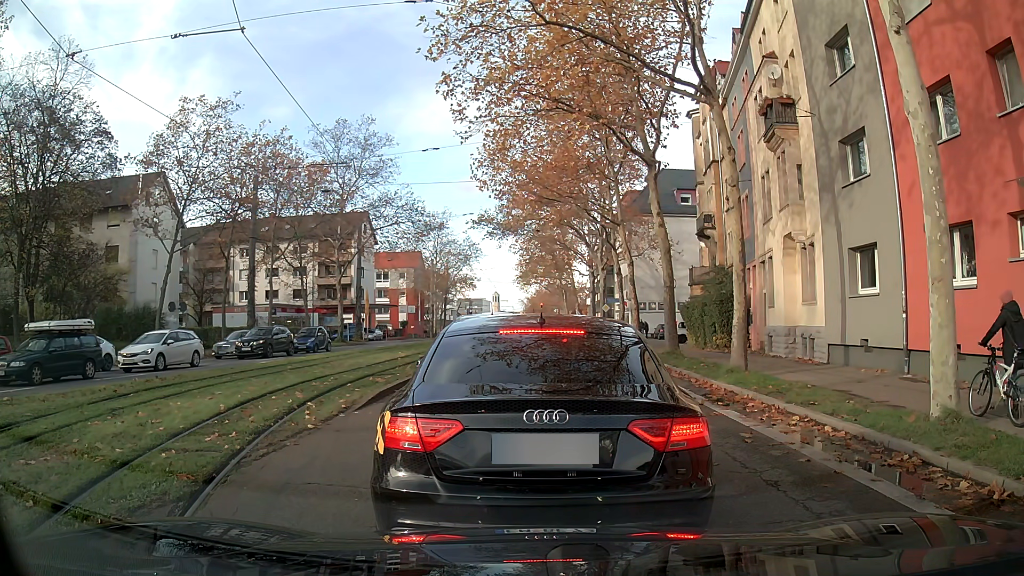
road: secondary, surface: asphalt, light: Day
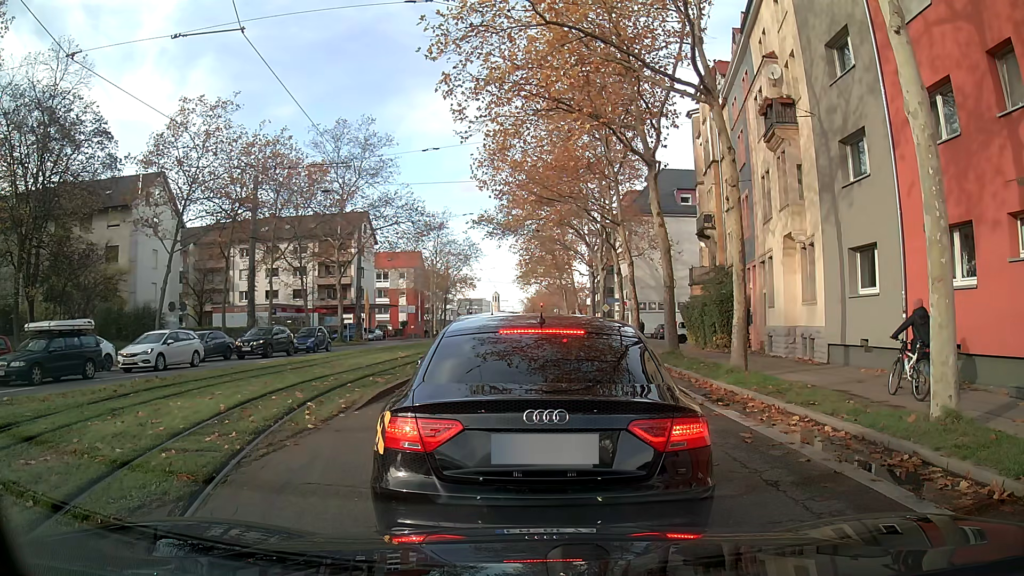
(0.0, 0.0) m; 0°
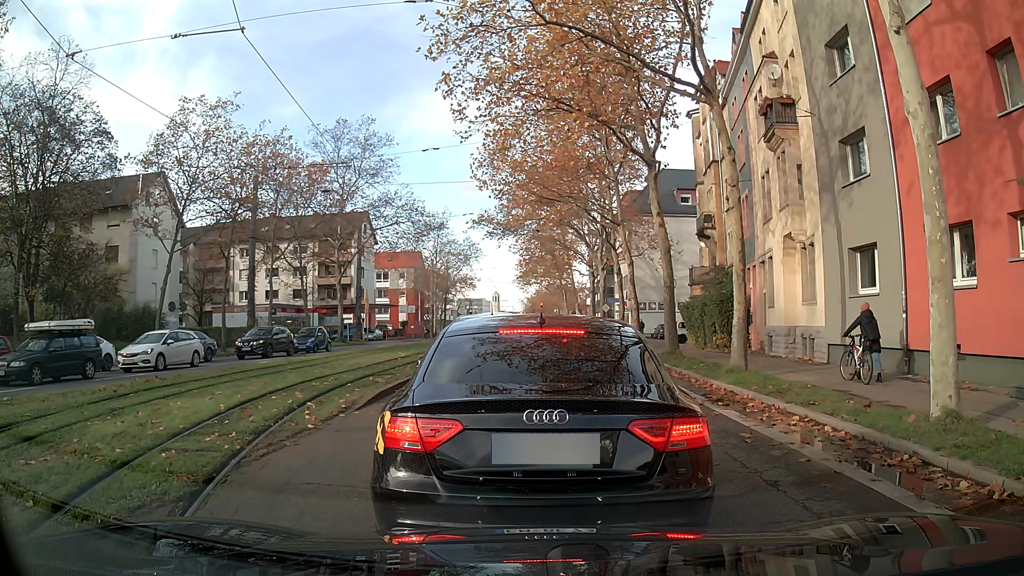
(0.0, 0.0) m; 0°
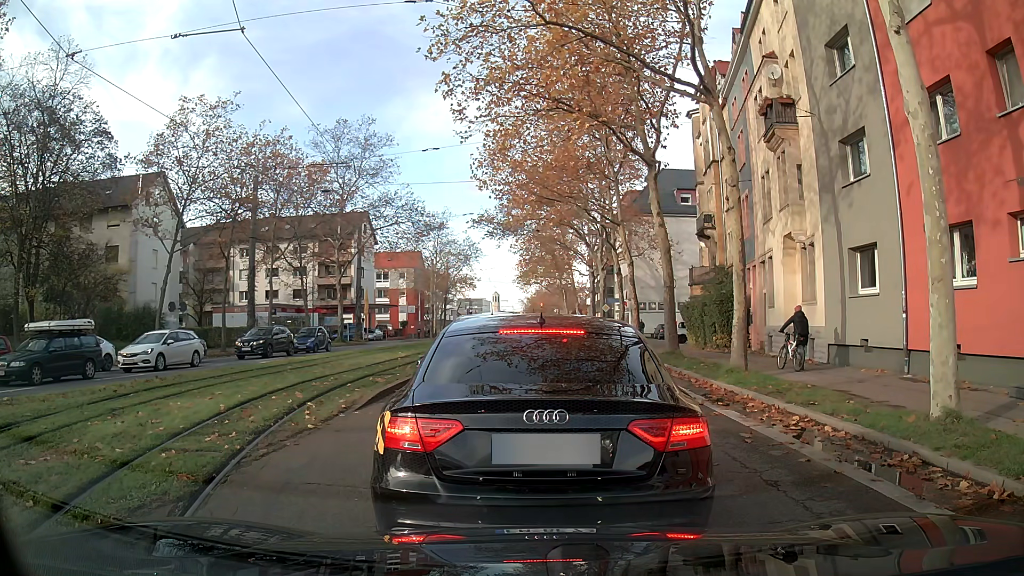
(0.0, 0.0) m; 0°
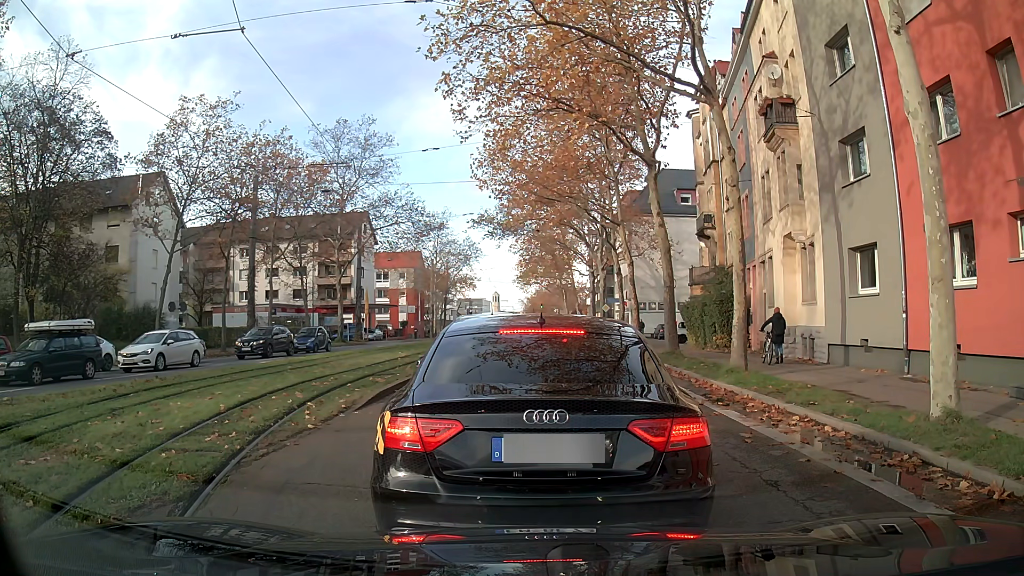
(0.0, 0.0) m; 0°
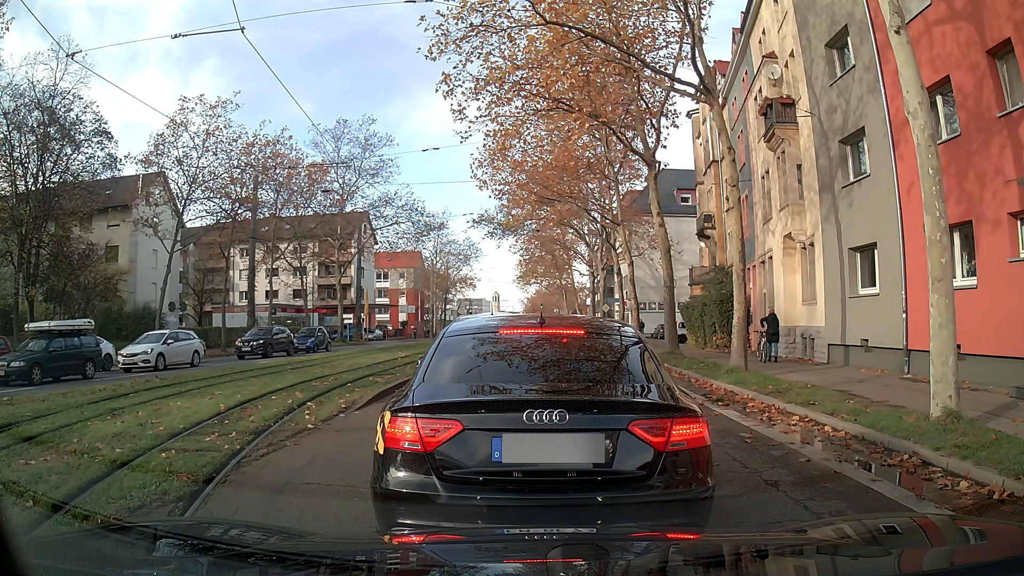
(0.0, 0.0) m; 0°
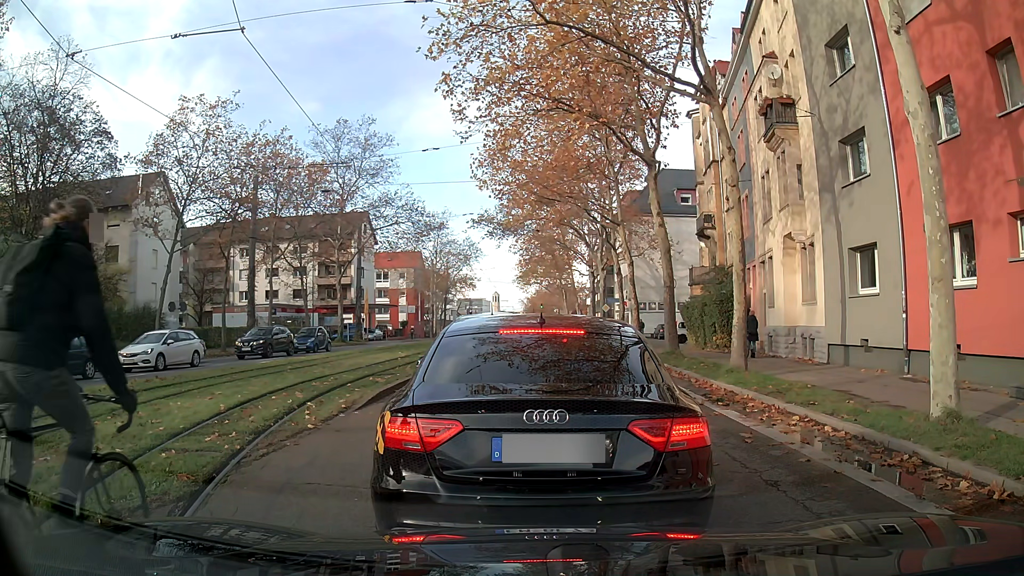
(0.0, 0.0) m; 0°
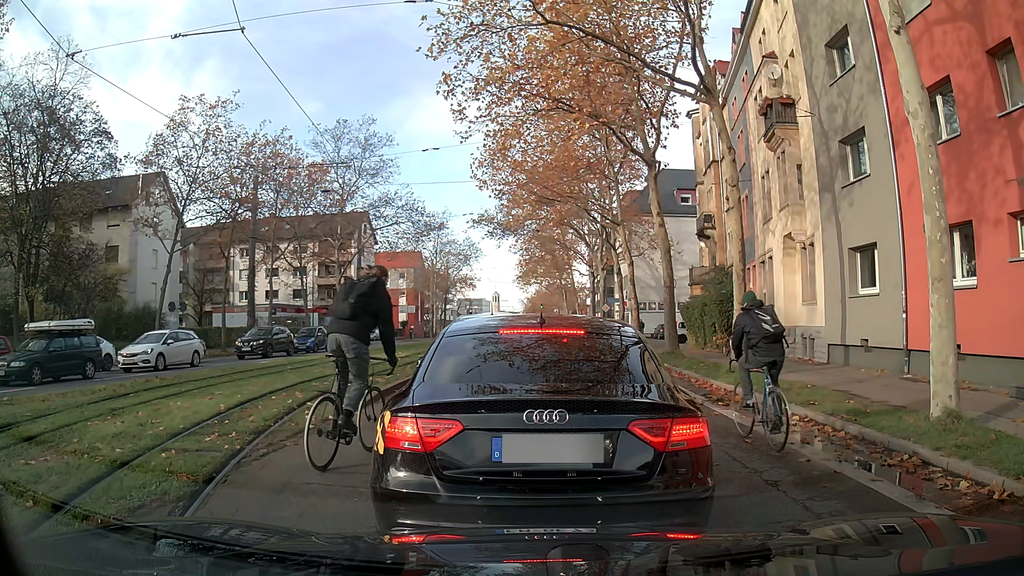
(0.0, 0.0) m; 0°
